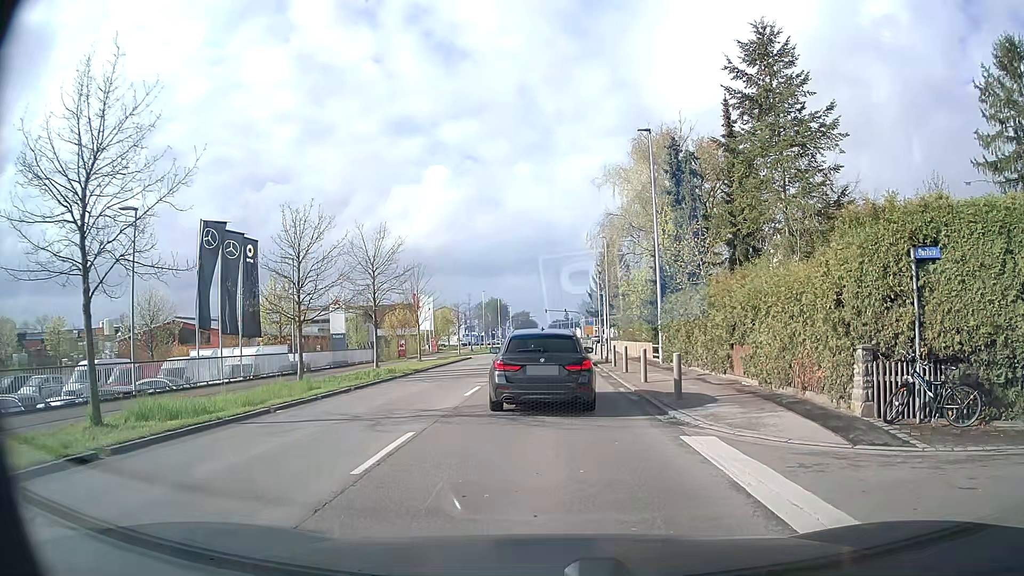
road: secondary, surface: asphalt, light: Day
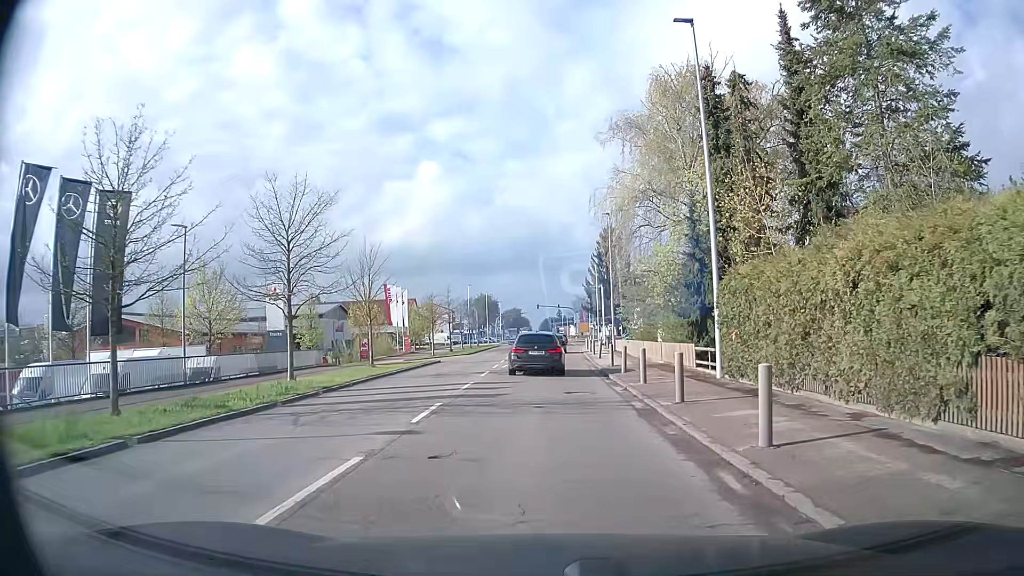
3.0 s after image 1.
(+0.2, +11.5) m; +1°
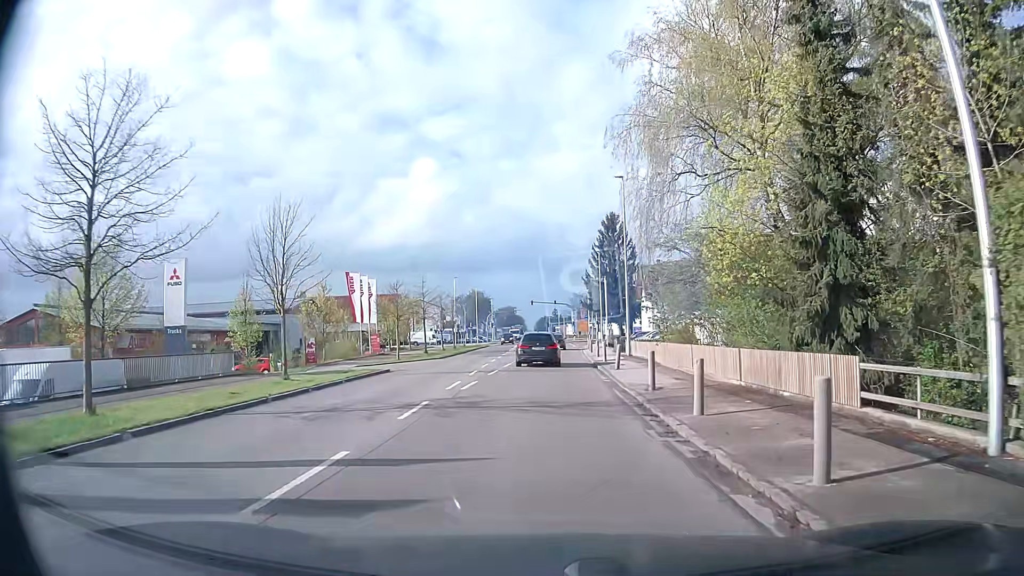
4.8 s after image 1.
(0.0, +12.1) m; 0°
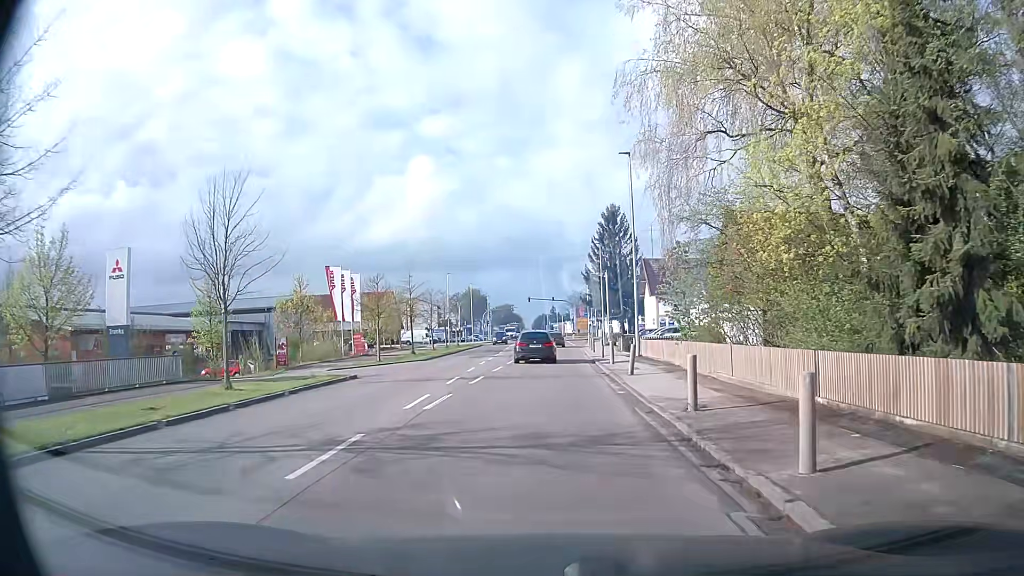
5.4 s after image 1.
(0.0, +4.8) m; 0°
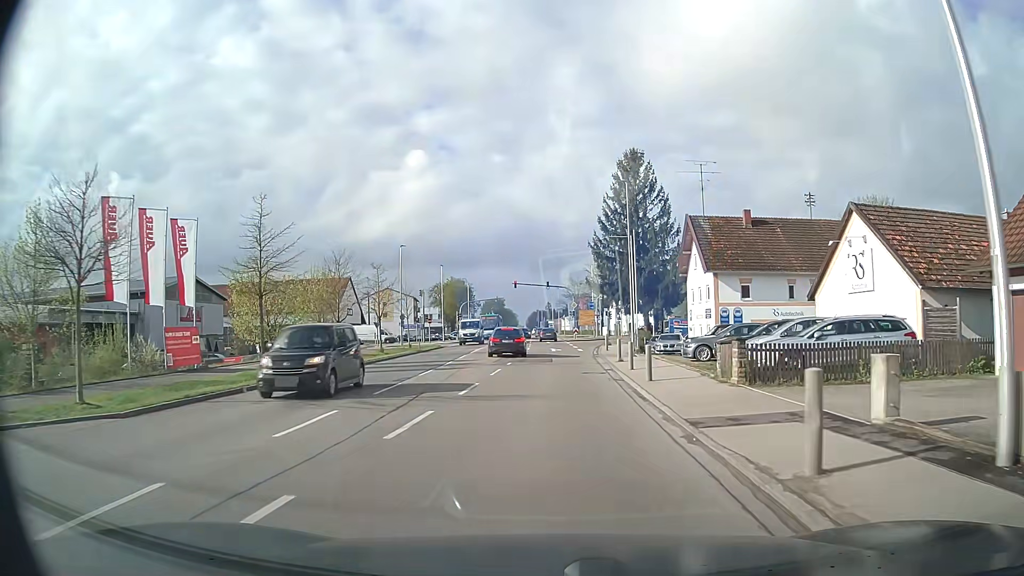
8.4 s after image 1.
(+0.5, +28.0) m; +1°
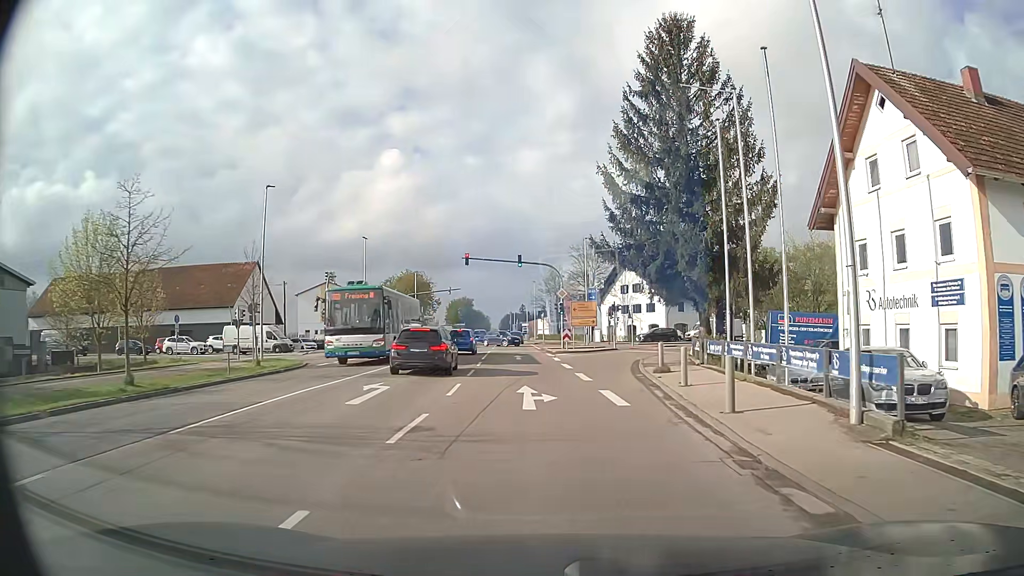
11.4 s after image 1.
(0.0, +30.4) m; +2°
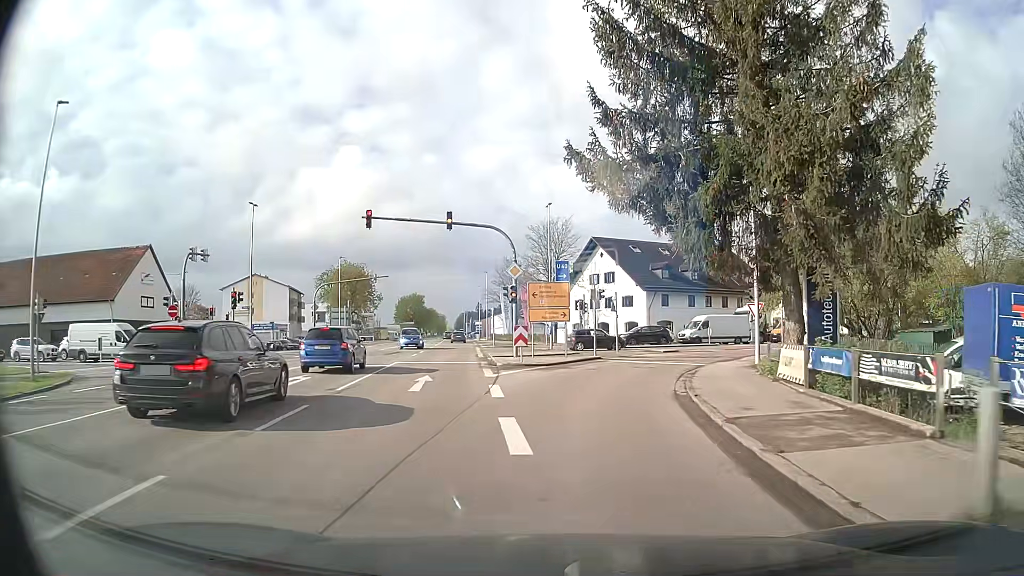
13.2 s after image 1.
(+0.4, +17.2) m; +3°
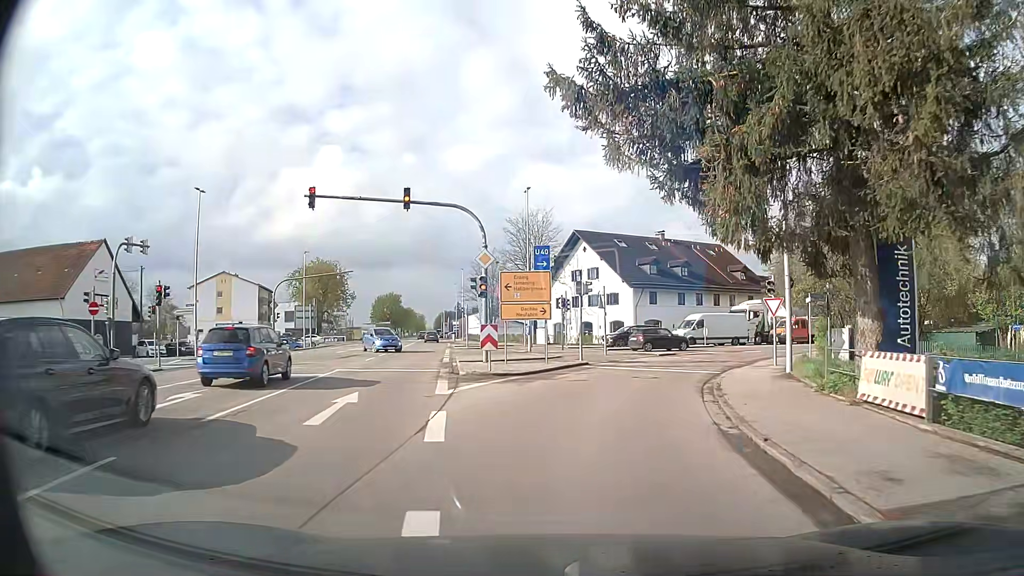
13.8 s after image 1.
(0.0, +5.3) m; +1°
